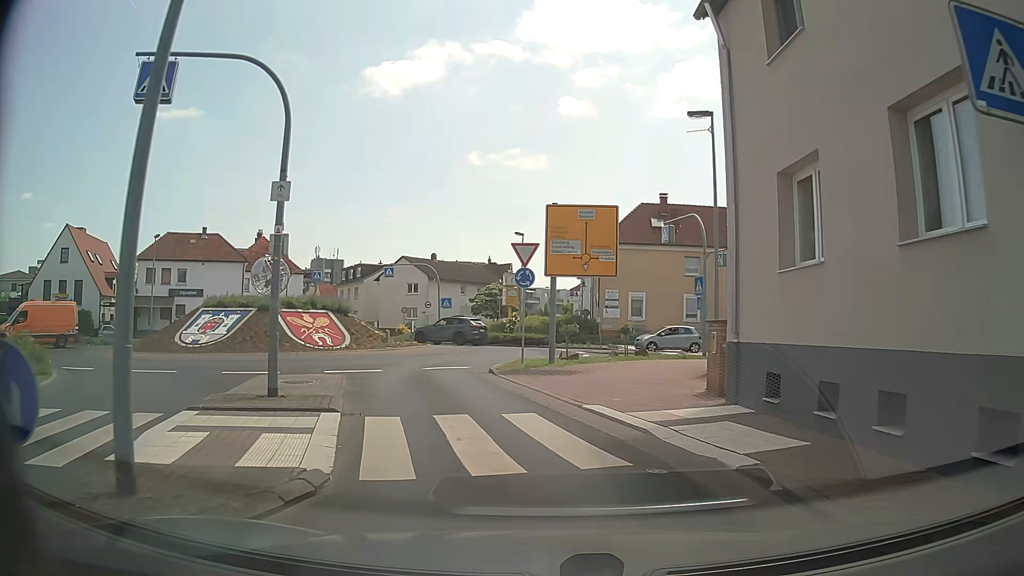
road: unclassified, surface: asphalt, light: Day
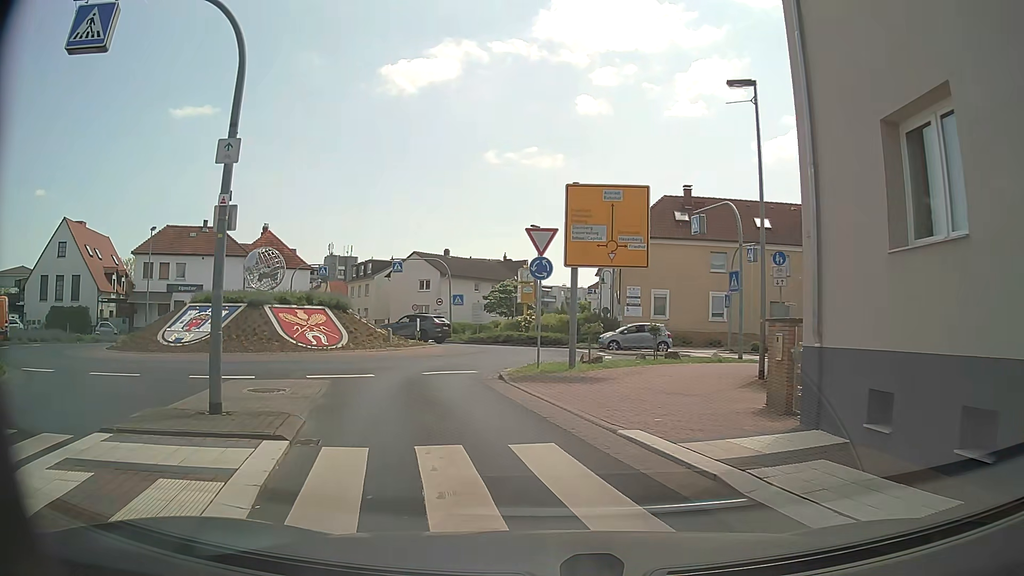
(0.0, +2.7) m; 0°
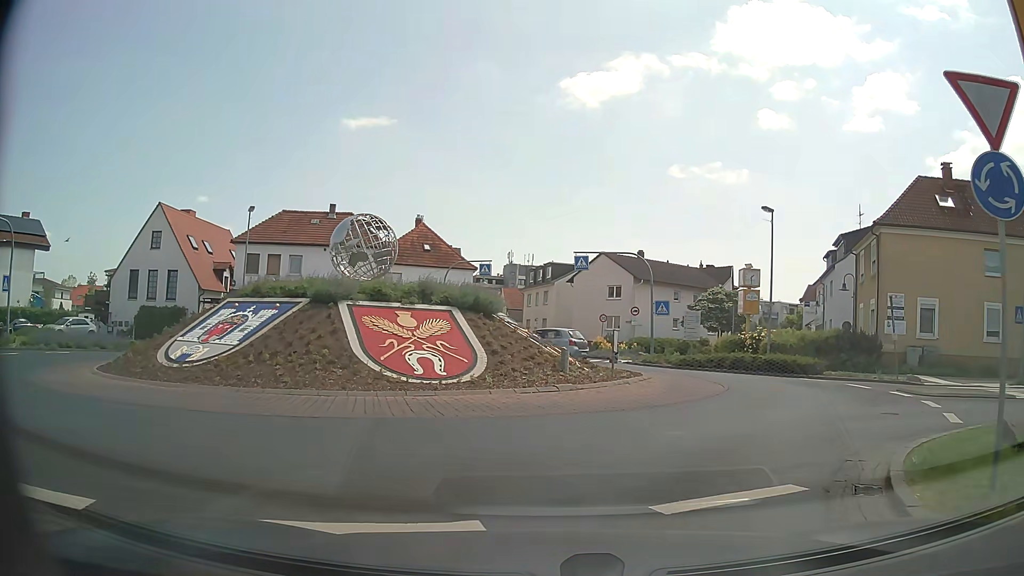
(-1.9, +11.8) m; -15°
